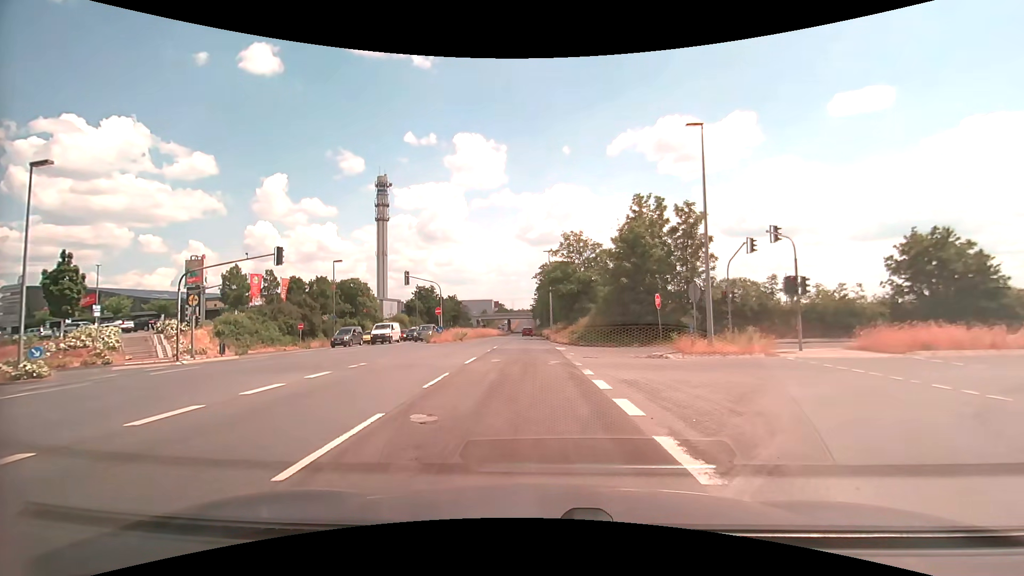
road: primary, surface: asphalt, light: Day
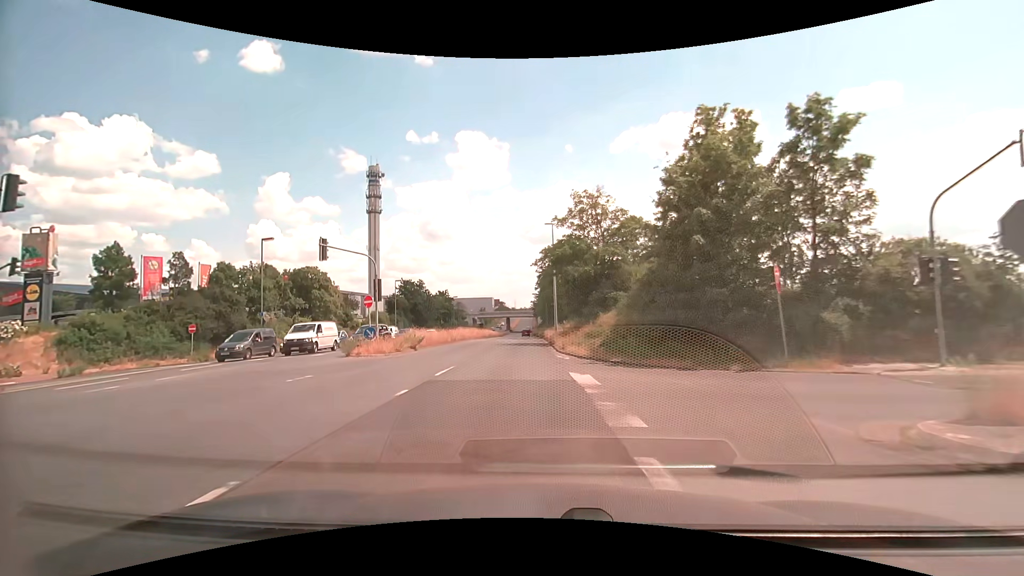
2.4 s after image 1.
(+0.2, +16.4) m; 0°
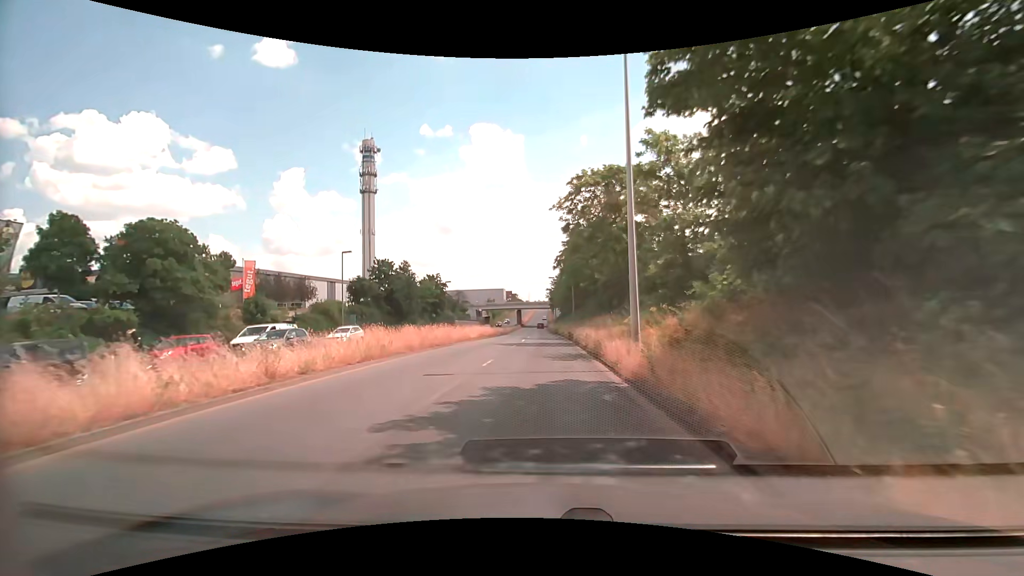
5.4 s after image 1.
(-0.9, +29.6) m; -1°
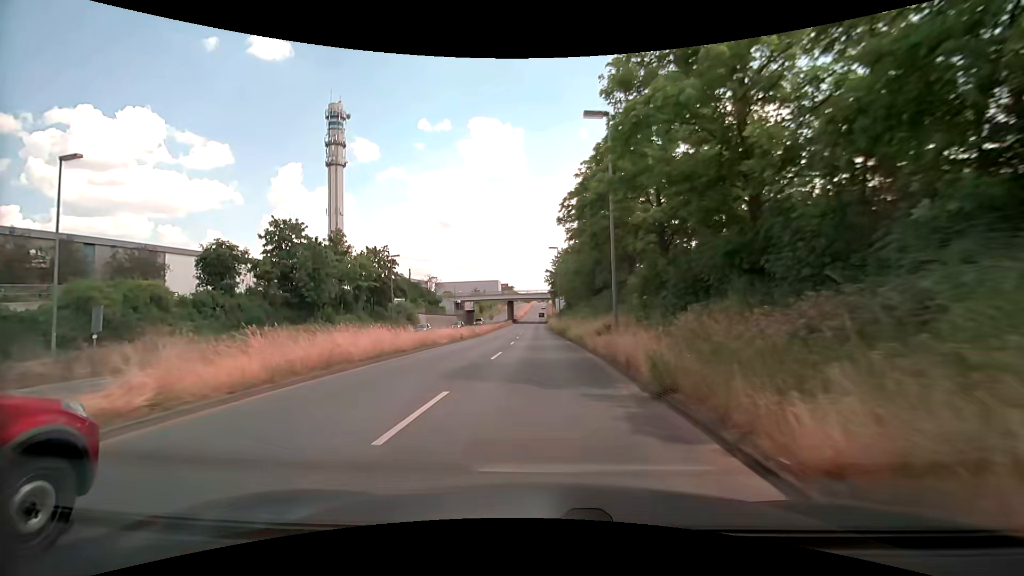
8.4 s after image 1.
(+0.3, +32.8) m; 0°
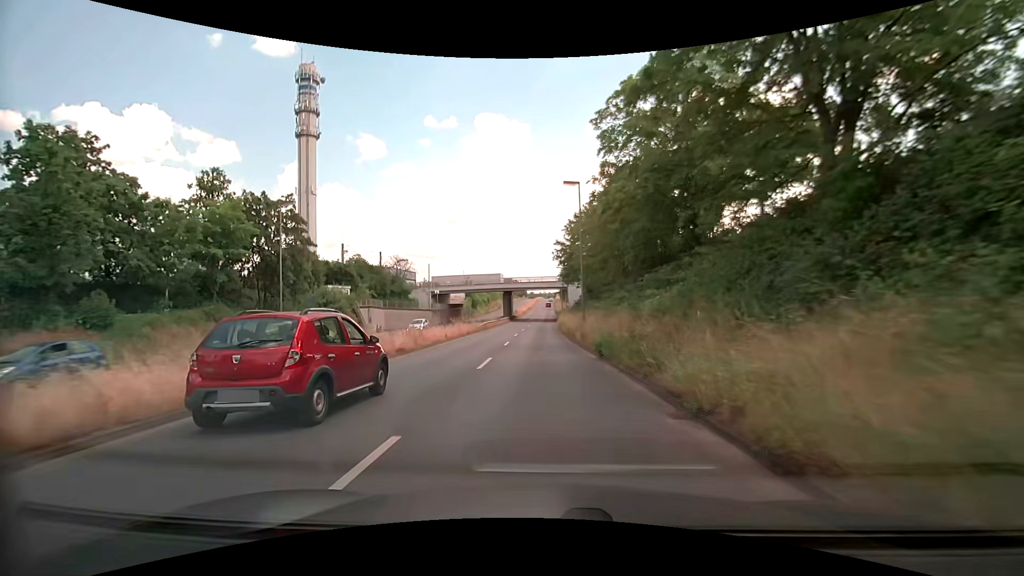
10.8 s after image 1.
(-0.2, +27.8) m; -1°
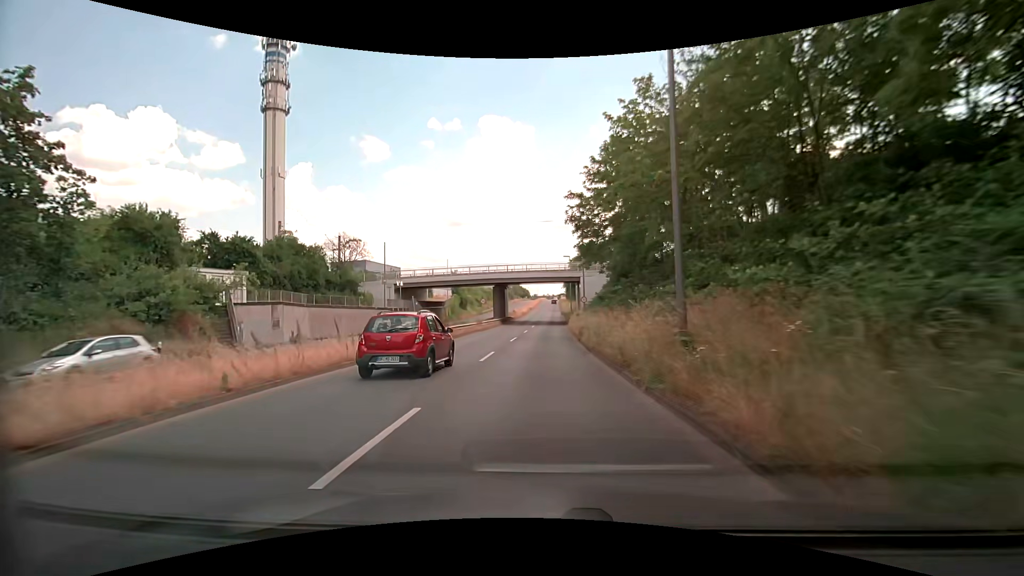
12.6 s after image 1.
(-0.1, +22.2) m; -1°
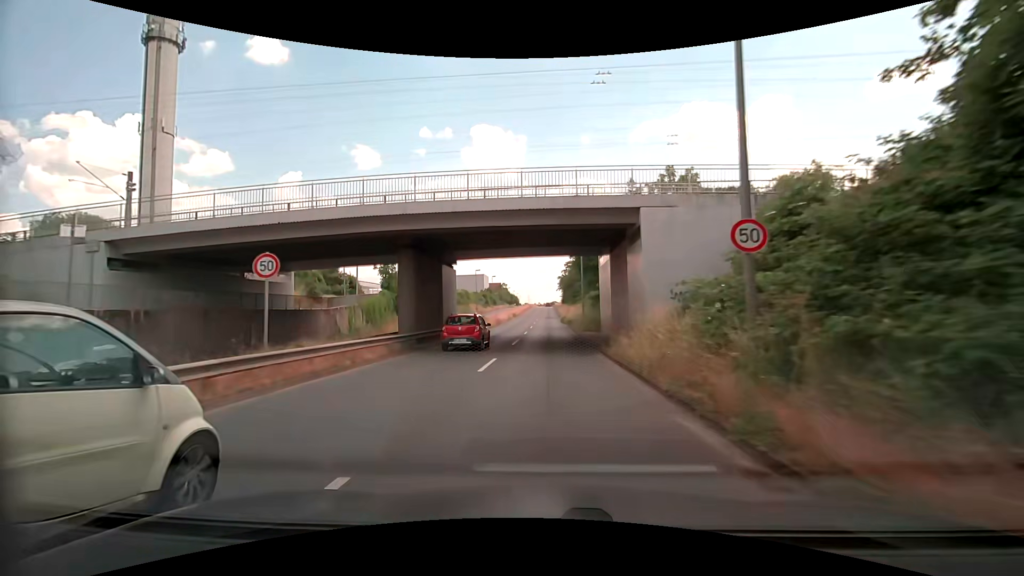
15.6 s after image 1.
(+0.8, +39.1) m; +2°
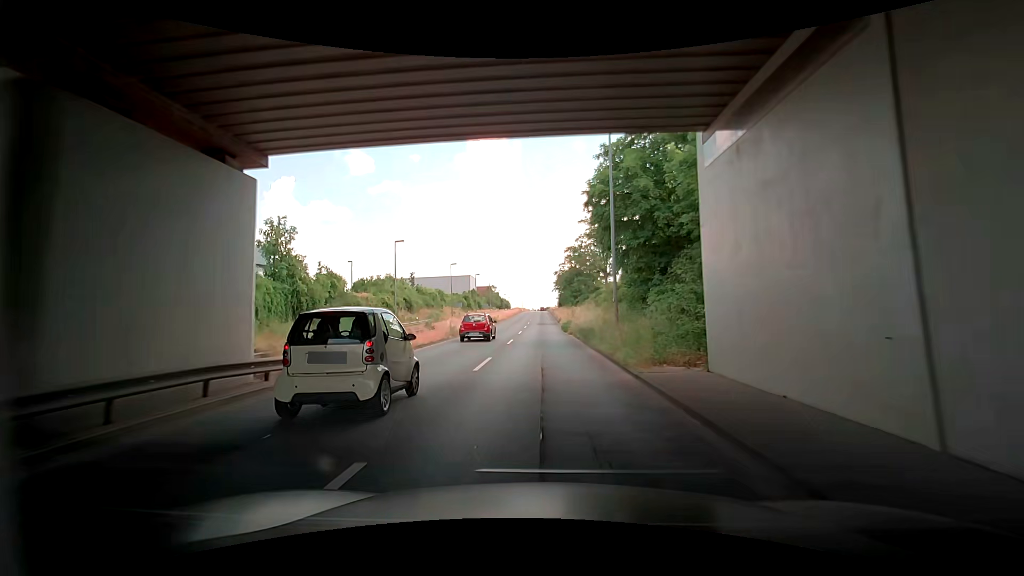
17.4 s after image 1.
(+0.3, +23.8) m; 0°
(0, +10) (0, +20) (0, +30) (0, +40) (0, +50) (0, +60) (0, +70) (0, +80) (0, +90) (0, +100) m
